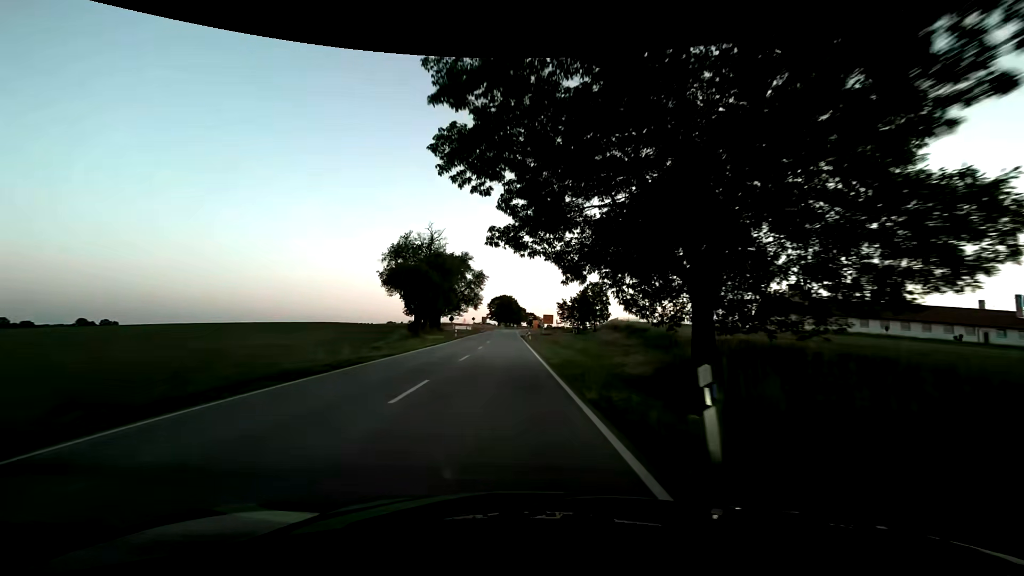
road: secondary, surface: asphalt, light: Sunrise
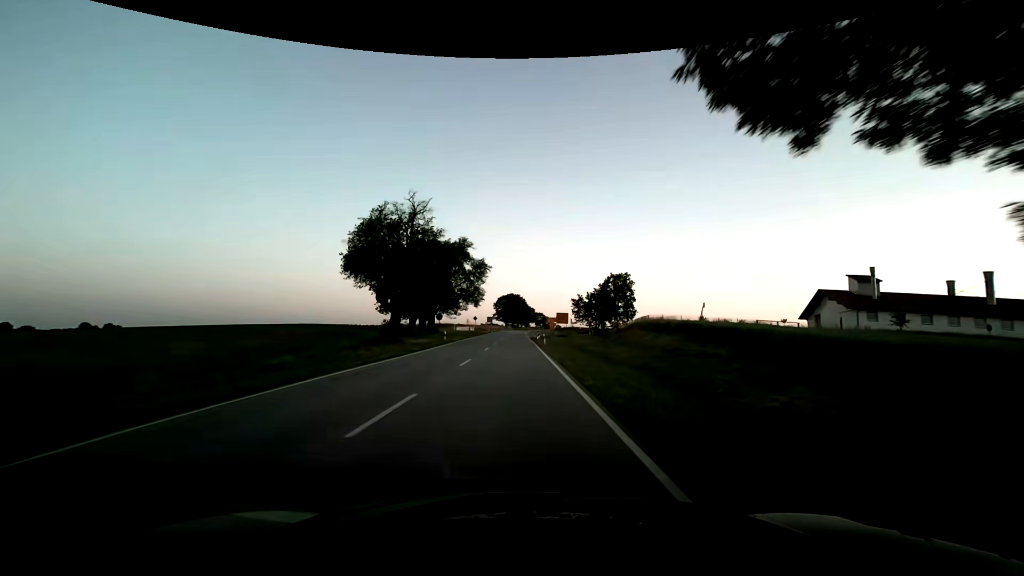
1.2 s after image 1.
(-0.2, +14.9) m; -1°
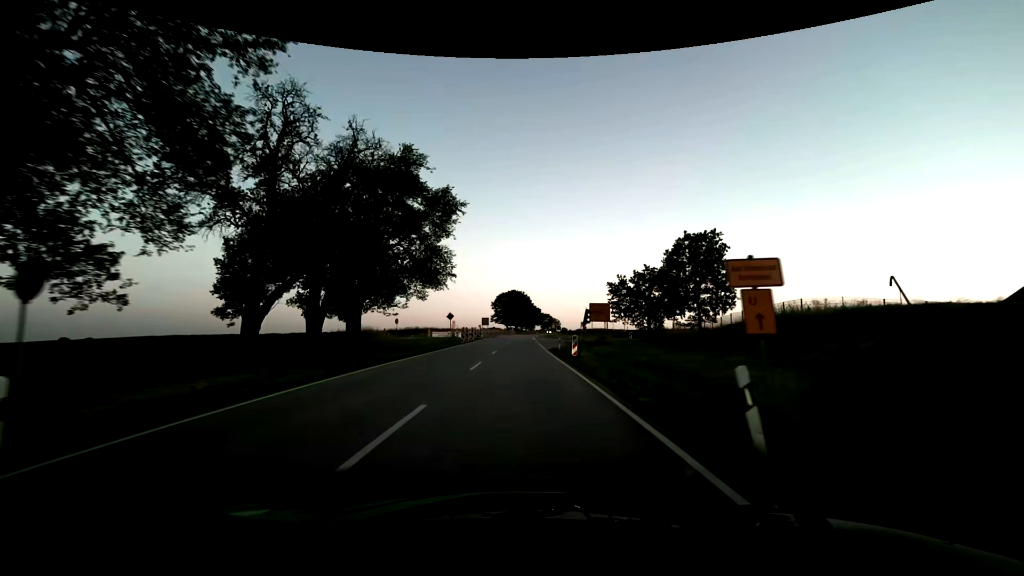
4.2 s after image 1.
(0.0, +37.5) m; 0°
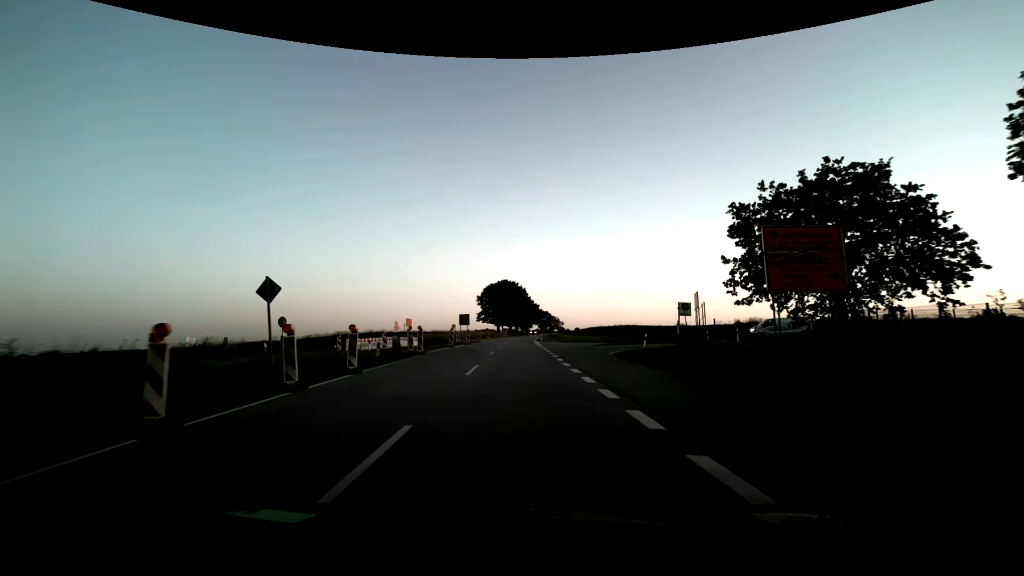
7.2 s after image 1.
(+0.2, +37.9) m; +1°
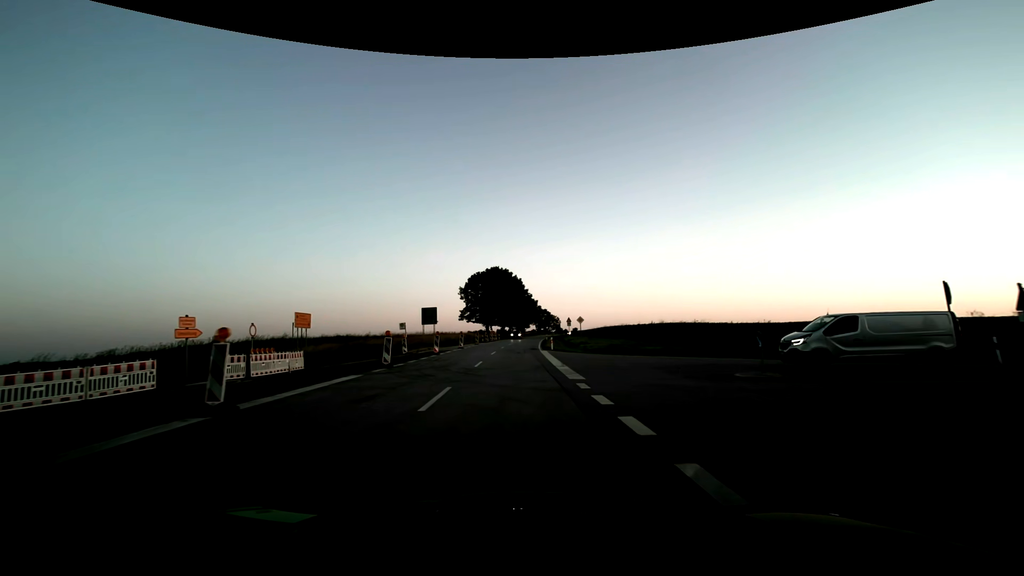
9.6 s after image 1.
(+0.1, +30.4) m; +1°
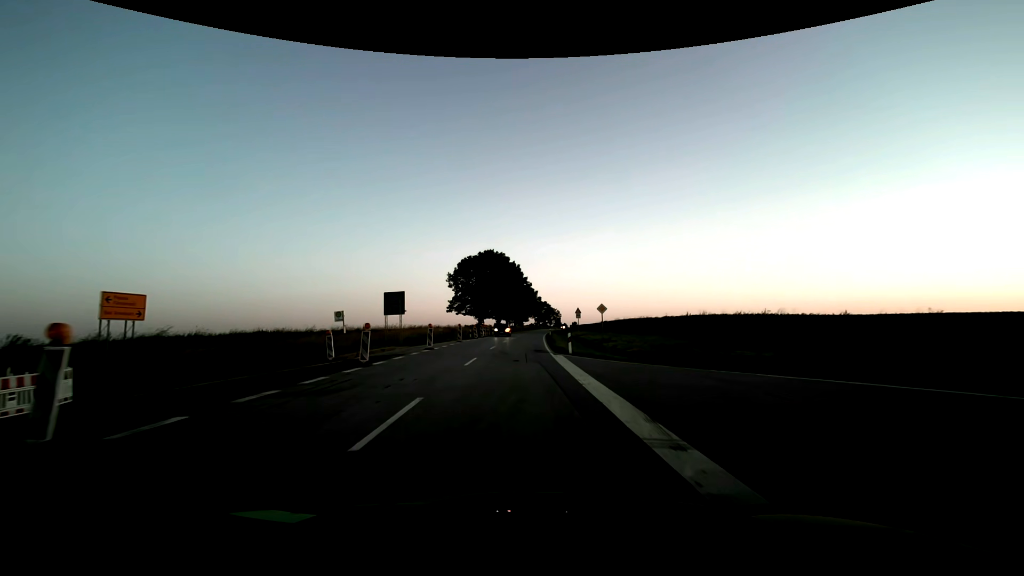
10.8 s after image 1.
(0.0, +15.2) m; 0°
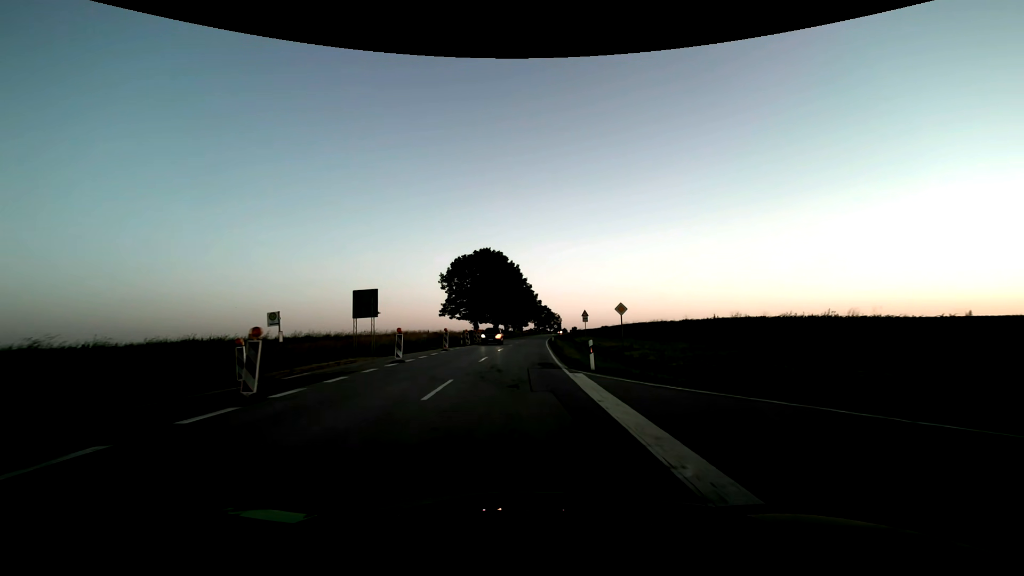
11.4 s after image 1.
(0.0, +7.6) m; 0°
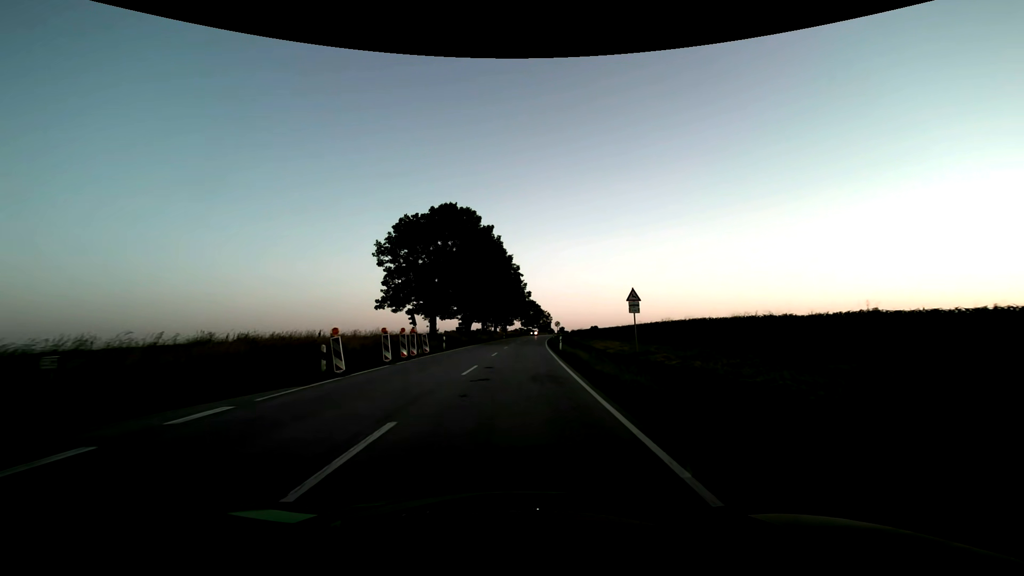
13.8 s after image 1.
(+0.5, +30.5) m; +2°
(0, +10) (0, +20) (+1, +30) (+1, +40) (+1, +50) (+2, +60) (+2, +70) (+3, +80) (+4, +90) (+5, +100) m
